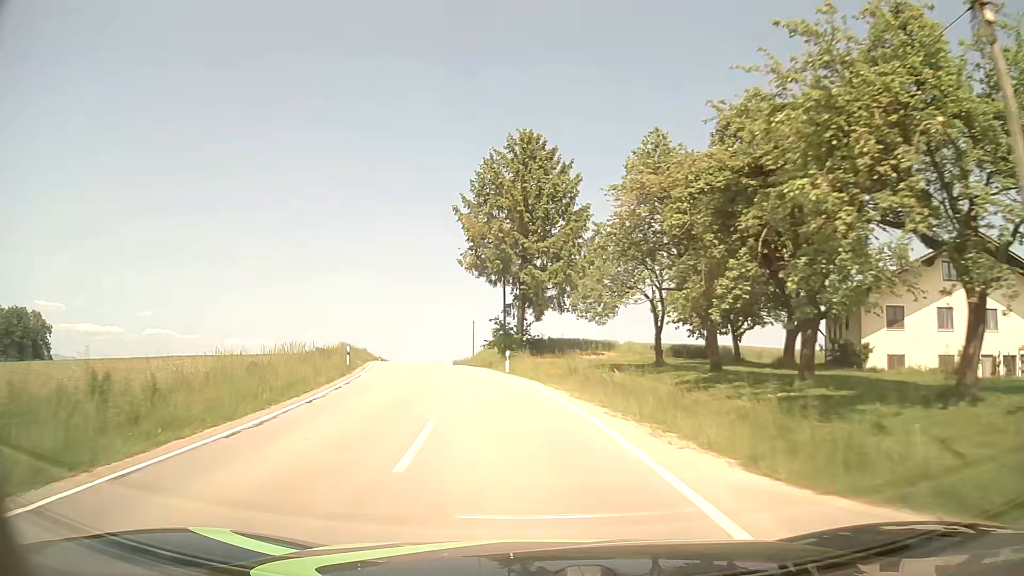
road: tertiary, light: Day
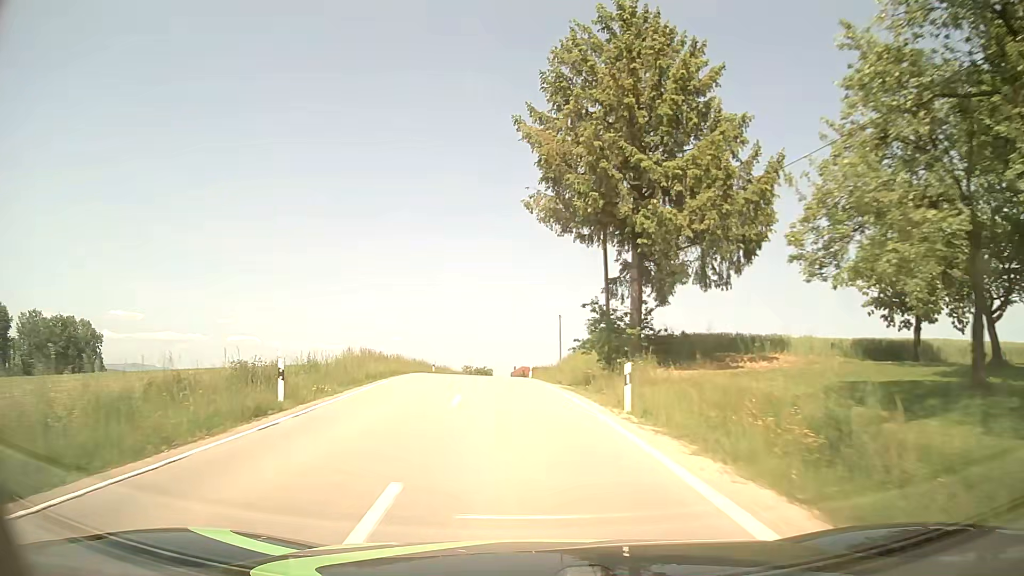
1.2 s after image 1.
(-1.3, +17.3) m; -8°
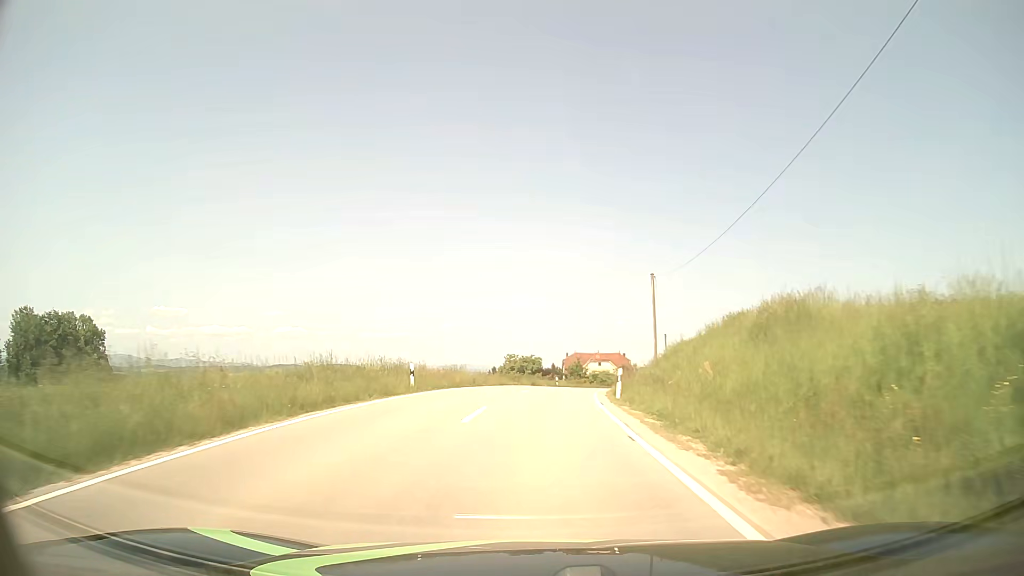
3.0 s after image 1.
(-1.5, +26.6) m; -4°
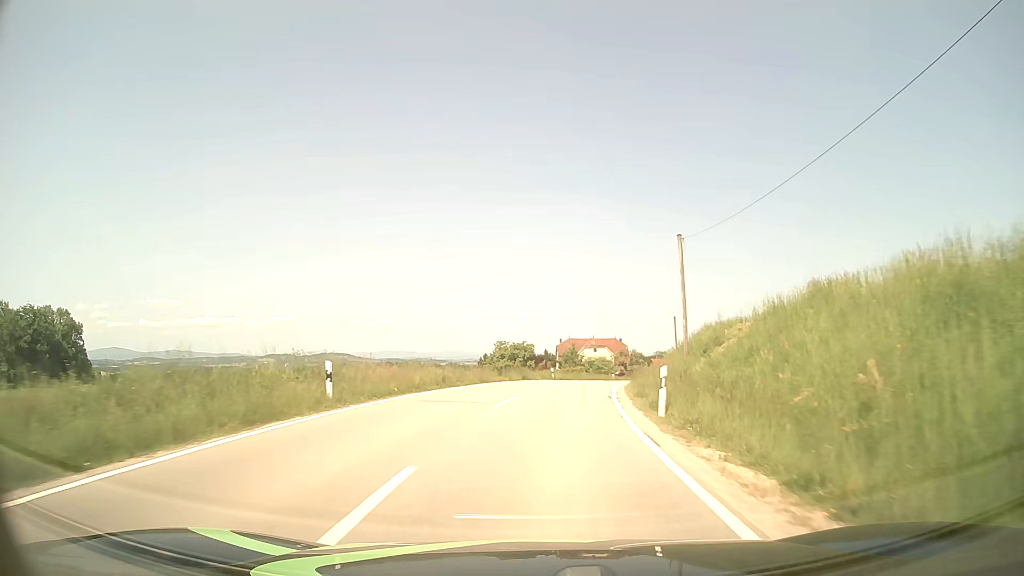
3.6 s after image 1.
(0.0, +9.1) m; 0°
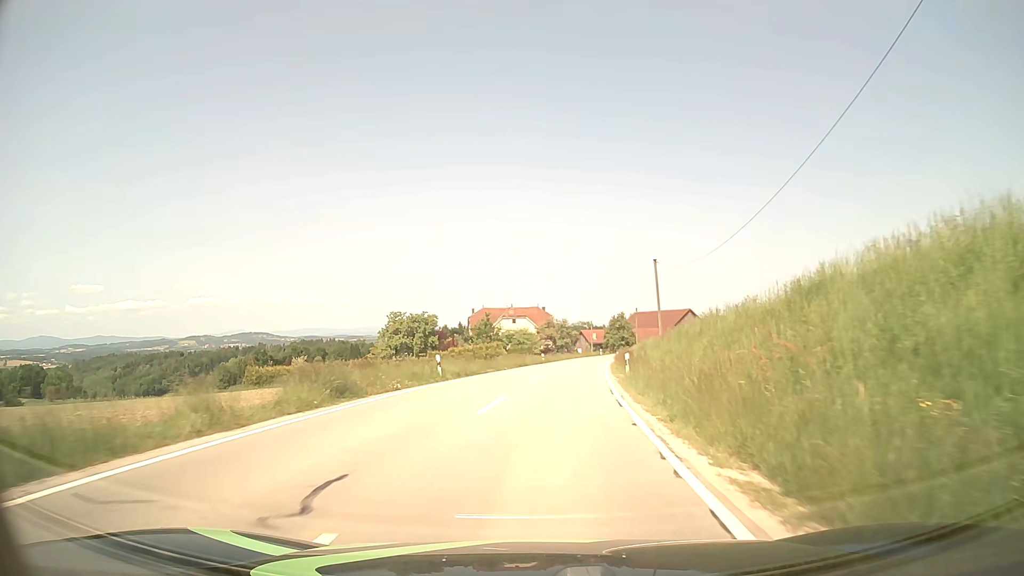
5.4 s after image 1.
(+1.7, +27.1) m; +7°
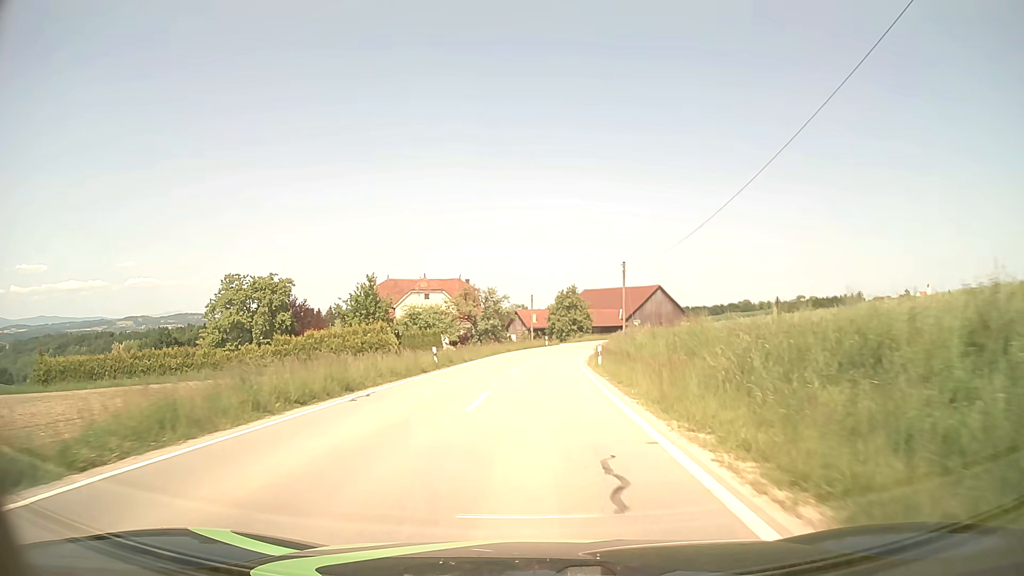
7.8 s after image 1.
(+2.0, +36.7) m; +5°
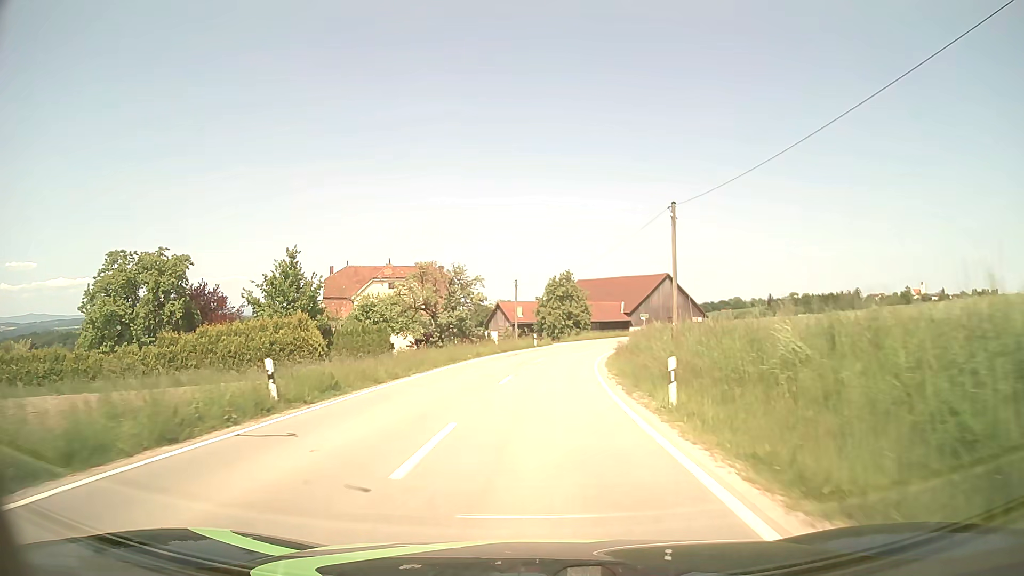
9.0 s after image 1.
(+0.2, +18.2) m; +1°
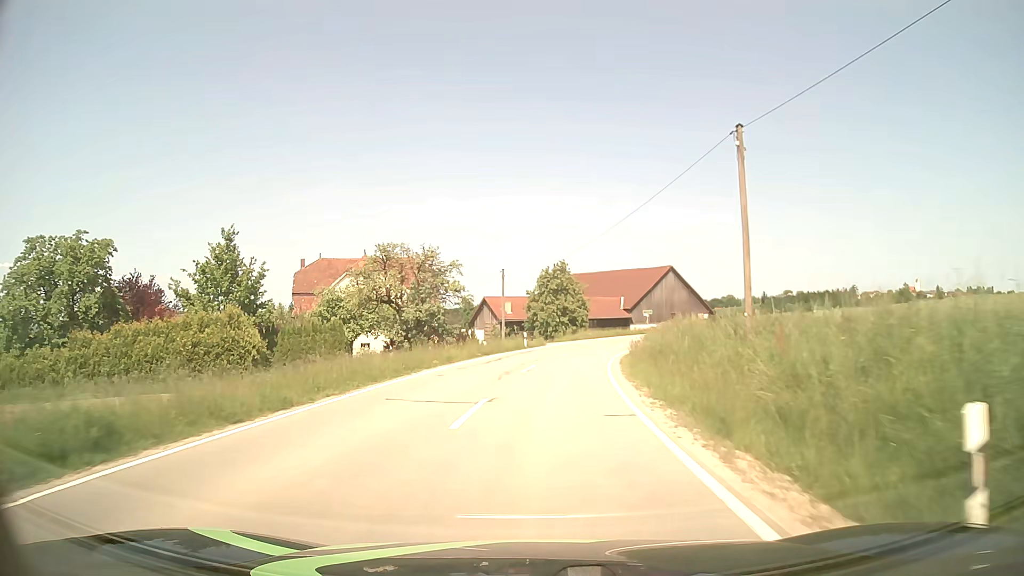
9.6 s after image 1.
(+0.1, +8.9) m; +1°
(0, +10) (+1, +20) (+2, +30) (+3, +40) (+6, +49) (+9, +59) (+14, +68) (+19, +77) (+24, +85) (+30, +93) m
